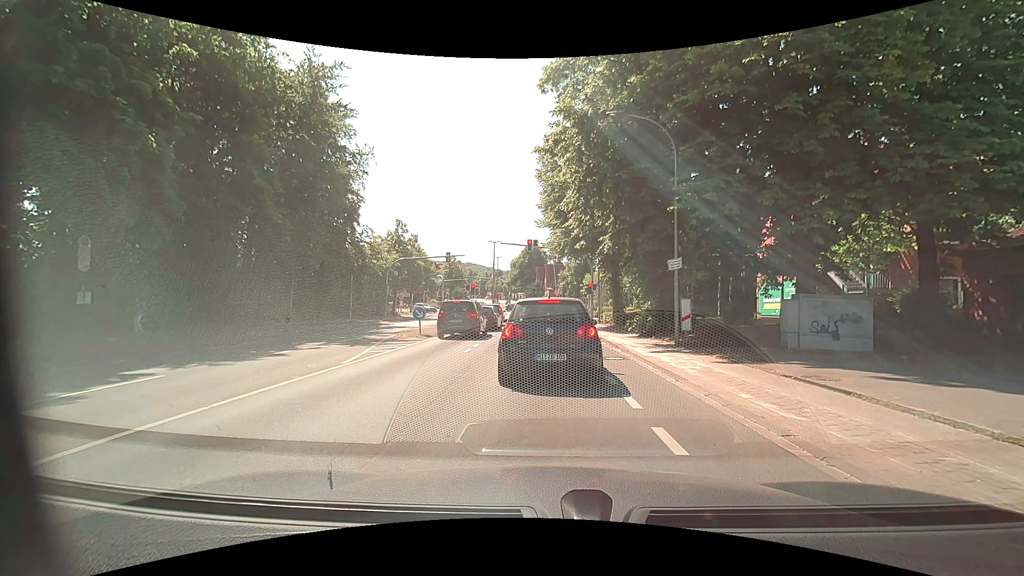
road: tertiary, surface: asphalt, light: Day
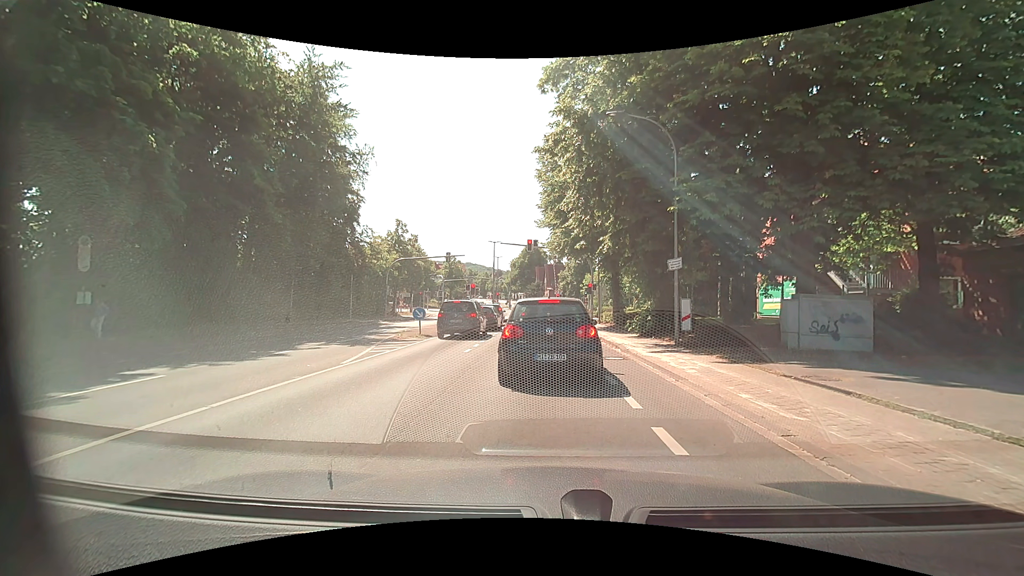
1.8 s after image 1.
(0.0, 0.0) m; 0°
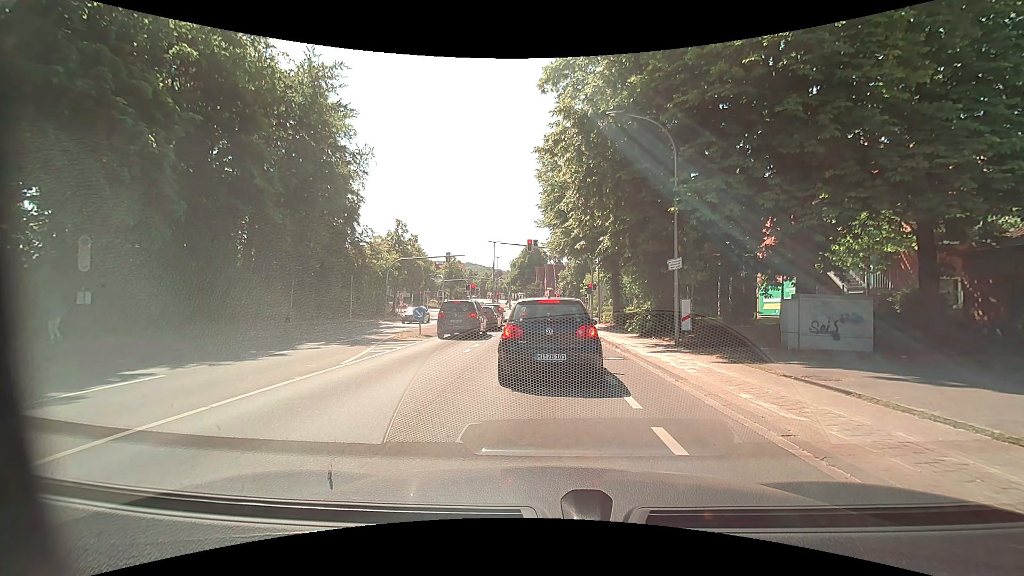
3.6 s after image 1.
(0.0, 0.0) m; 0°
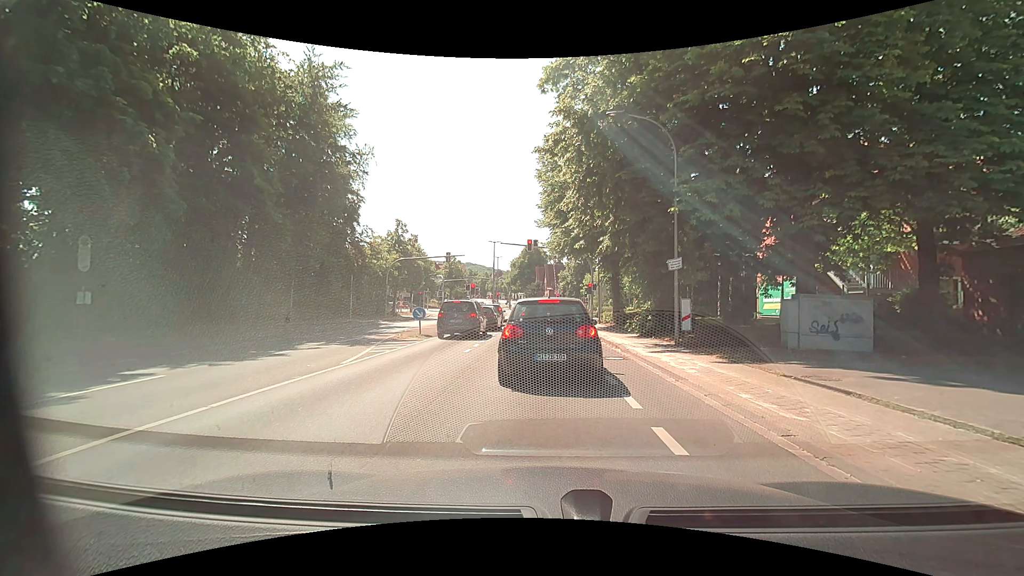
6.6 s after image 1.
(0.0, 0.0) m; 0°
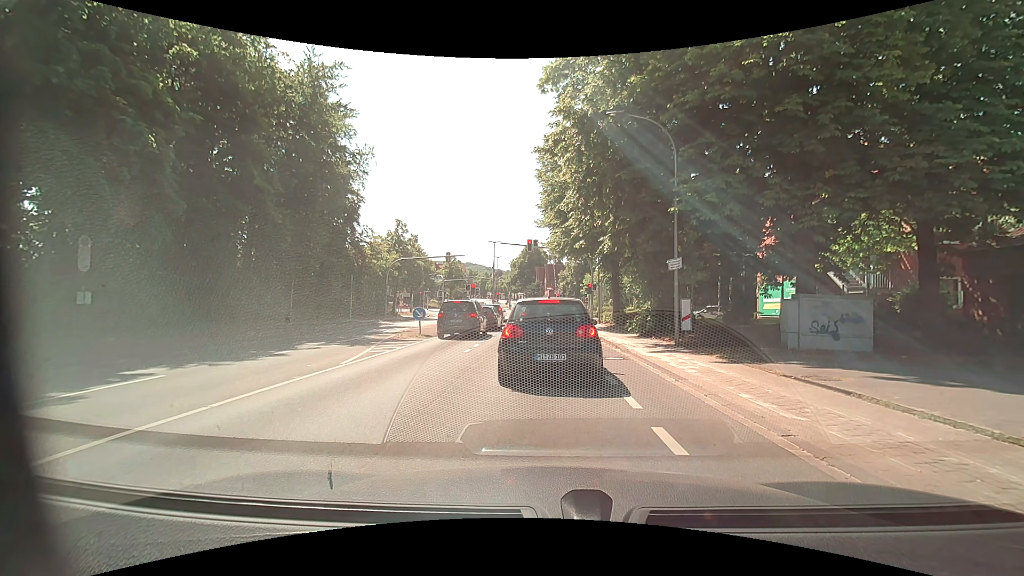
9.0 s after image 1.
(0.0, 0.0) m; 0°
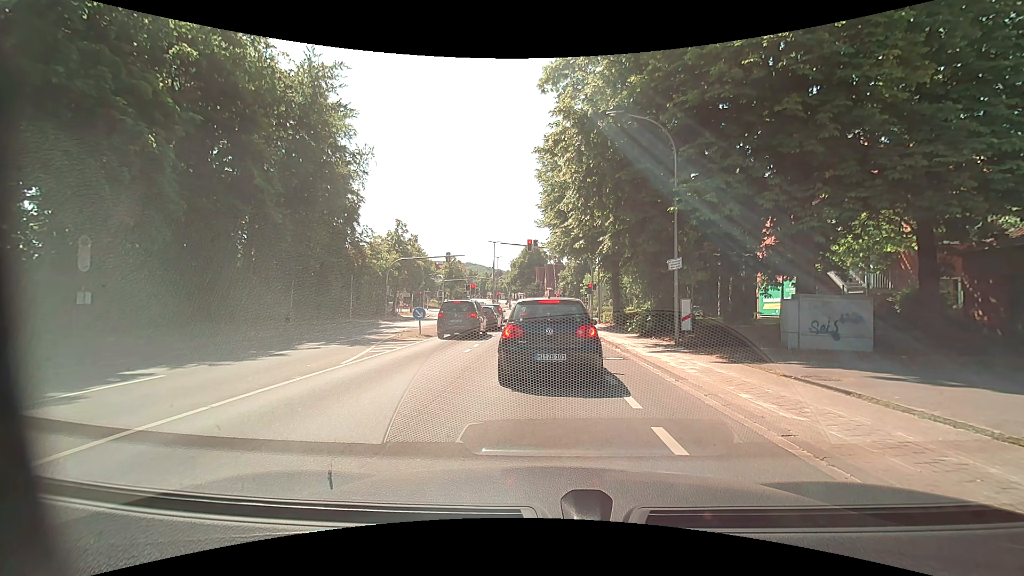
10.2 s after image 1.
(0.0, 0.0) m; 0°
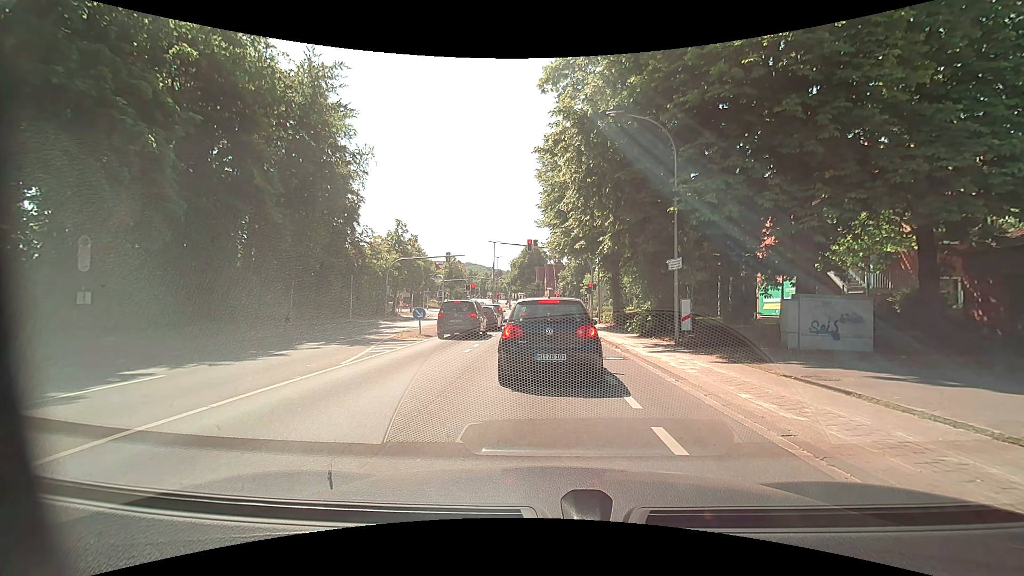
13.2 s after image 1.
(0.0, 0.0) m; 0°
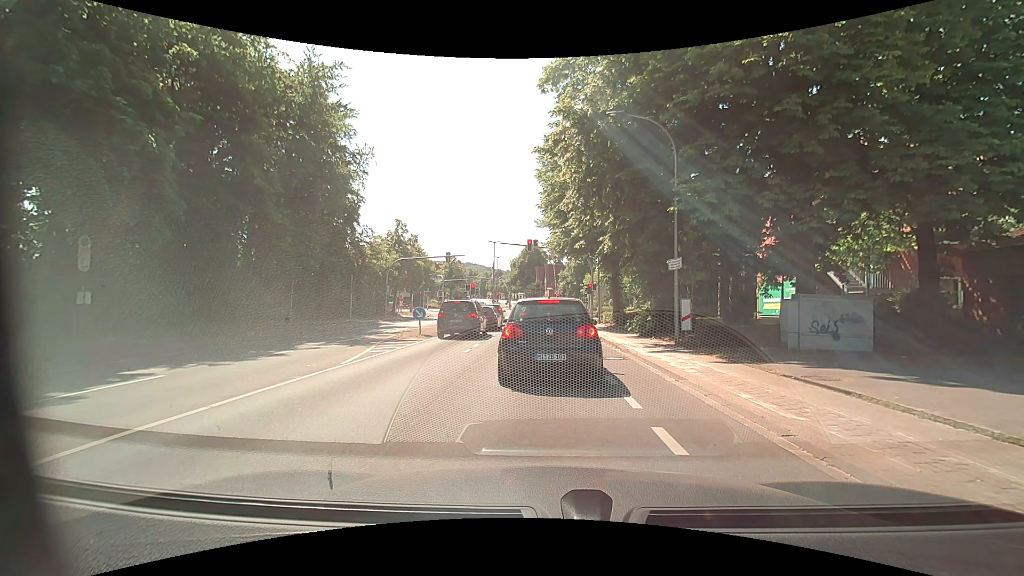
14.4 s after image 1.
(0.0, 0.0) m; 0°
(0, +10) (0, +20) (0, +30) (0, +40) (-1, +50) (-1, +60) (-1, +70) (-2, +80) (-3, +90) (-3, +100) m
